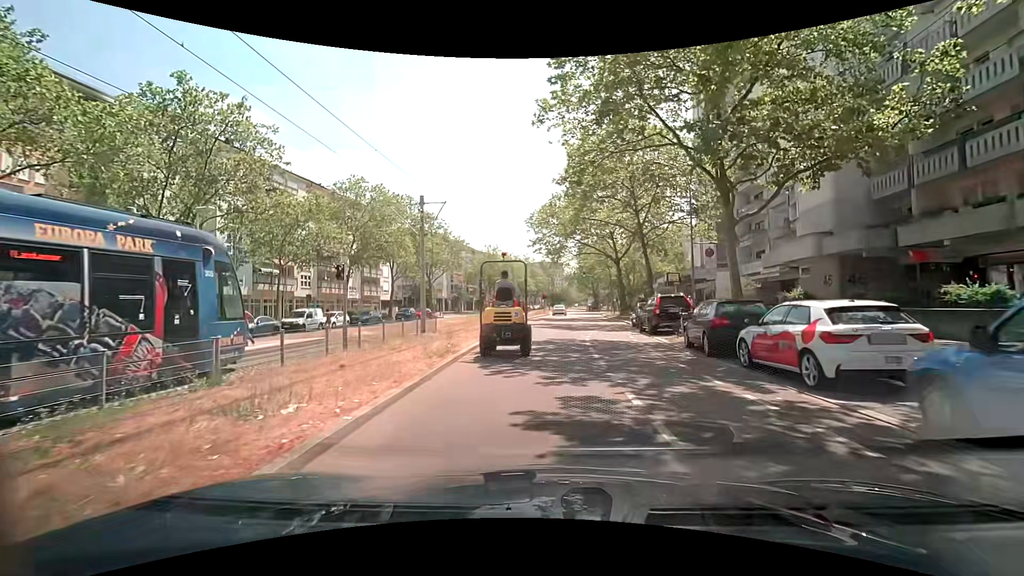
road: tertiary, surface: asphalt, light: Day
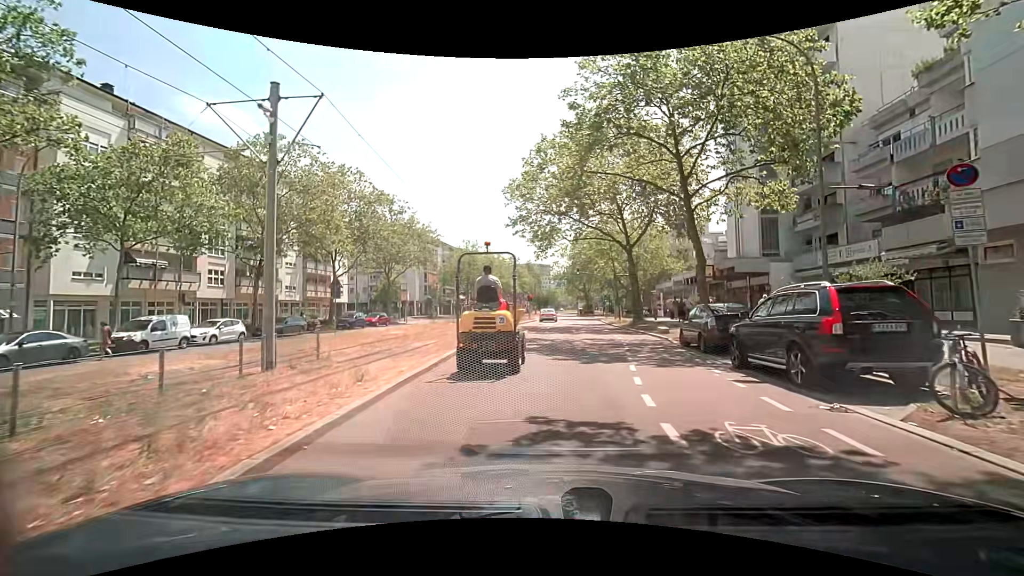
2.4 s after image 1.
(+0.4, +13.9) m; +3°
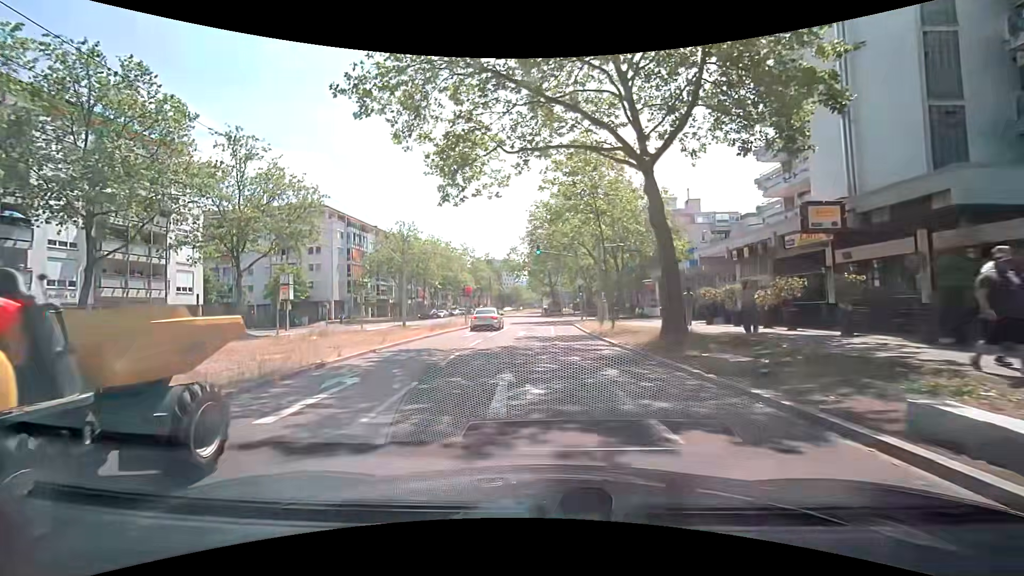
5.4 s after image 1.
(+1.0, +22.3) m; +4°
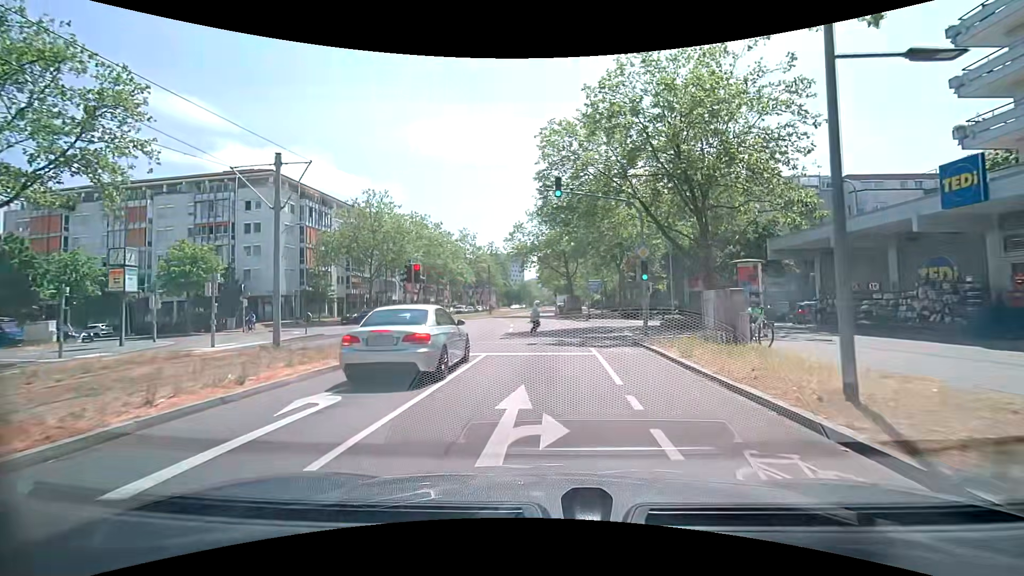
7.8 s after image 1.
(-1.1, +20.5) m; -3°
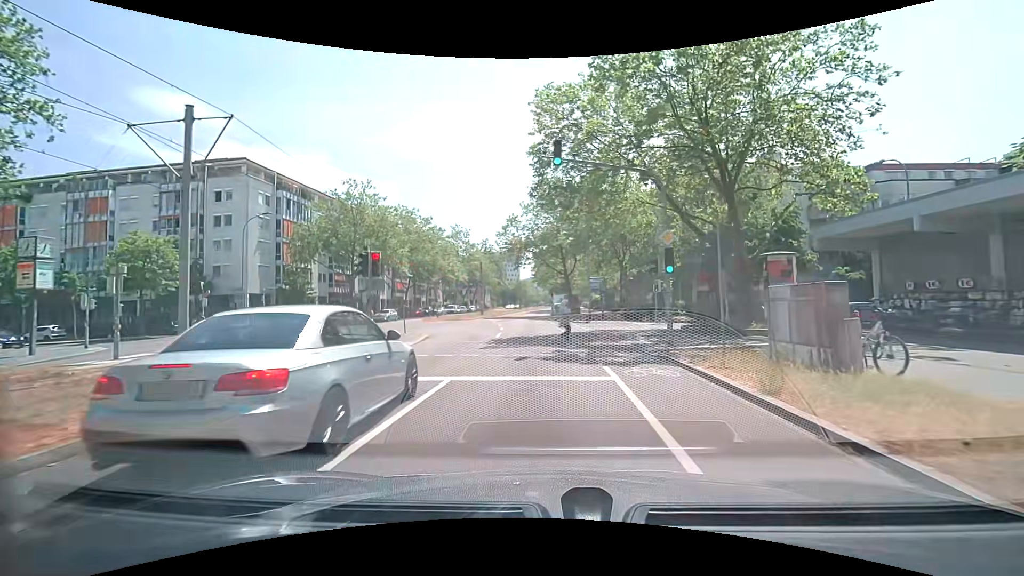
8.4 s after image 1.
(+0.1, +4.6) m; +2°
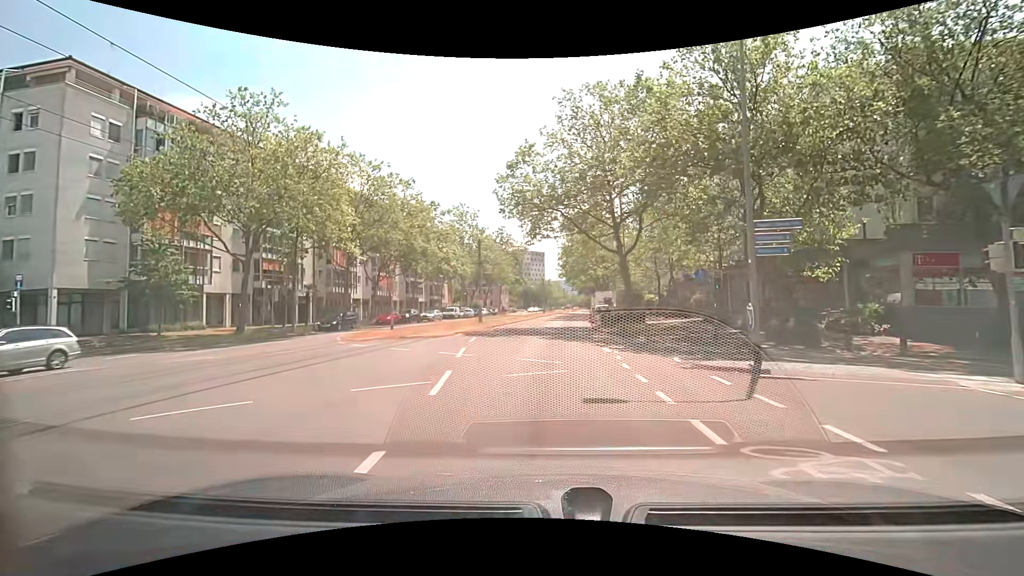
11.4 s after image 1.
(-1.1, +25.5) m; -5°
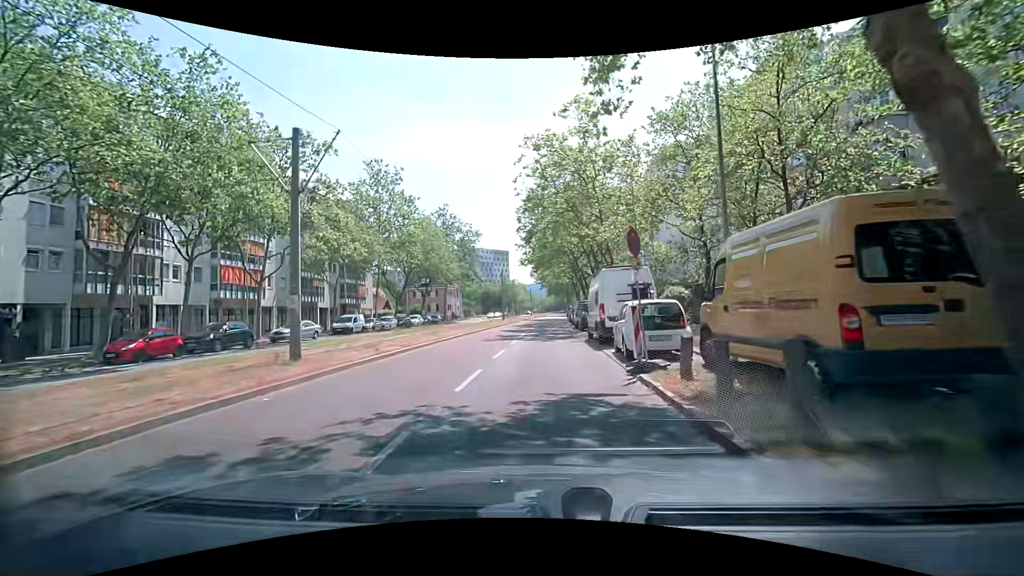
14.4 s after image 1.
(+1.3, +28.0) m; +5°
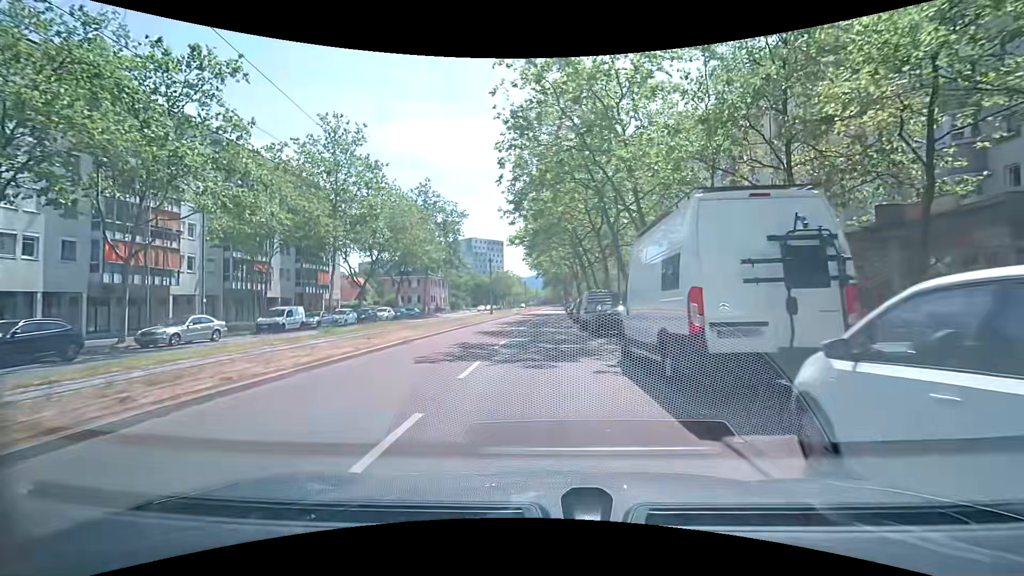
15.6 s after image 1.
(0.0, +11.1) m; 0°
